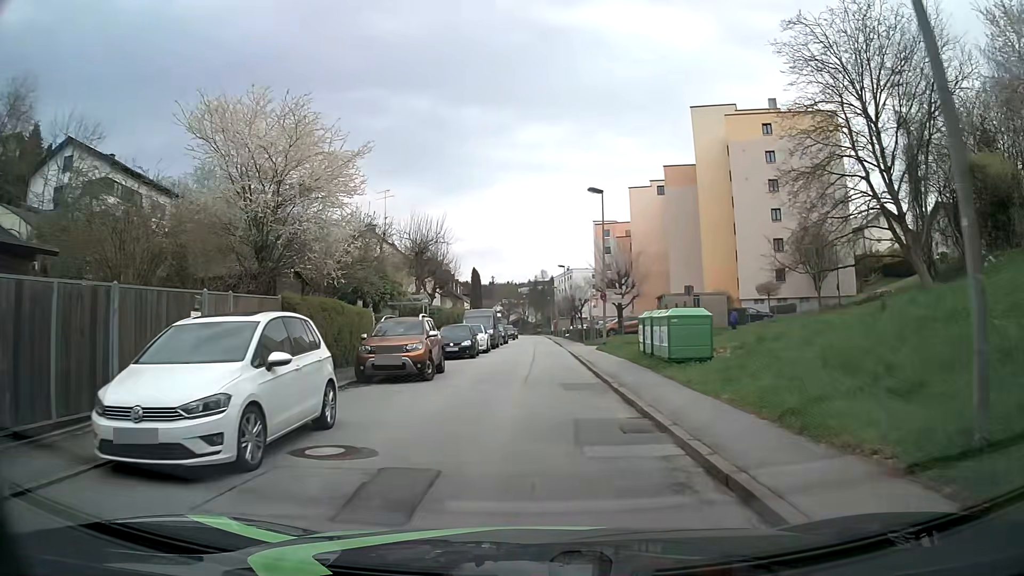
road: residential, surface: asphalt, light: Day
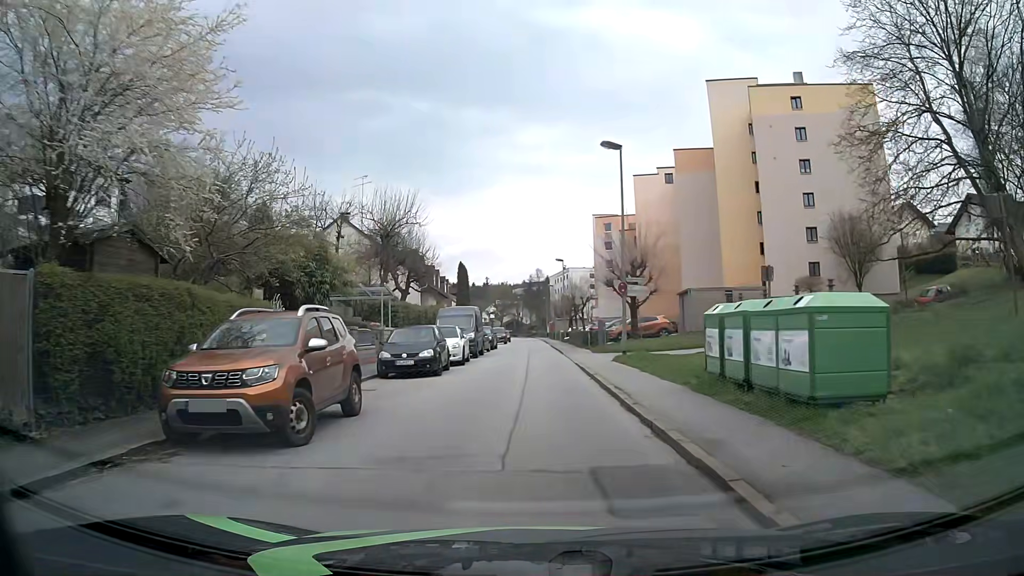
(0.0, +9.0) m; +1°
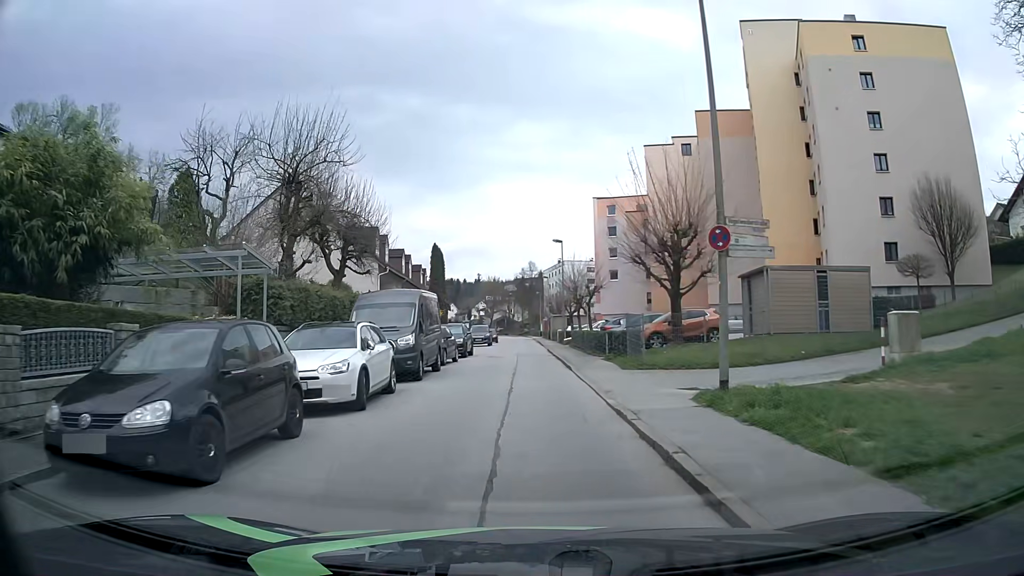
(0.0, +13.6) m; 0°
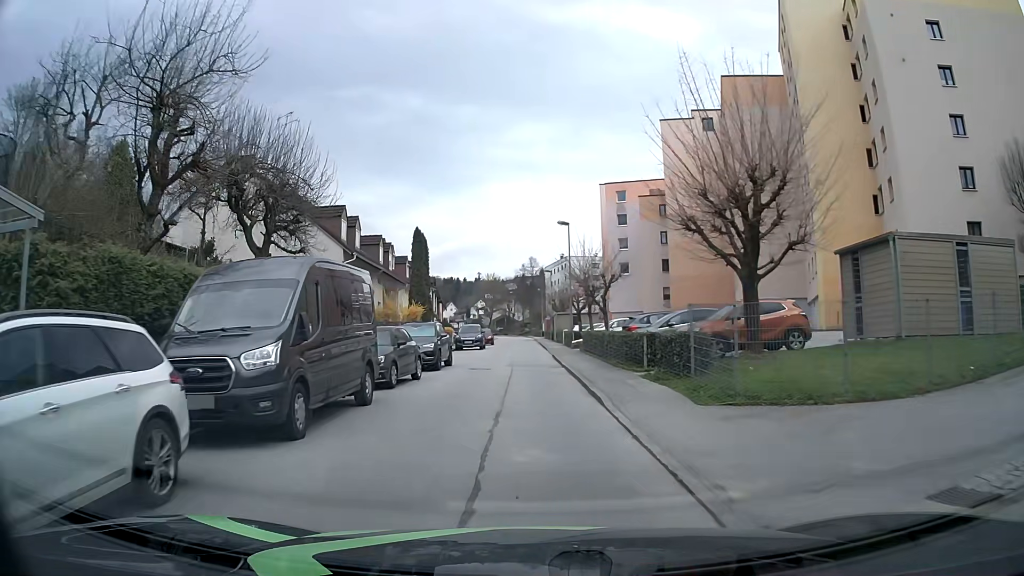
(+0.1, +9.1) m; +1°
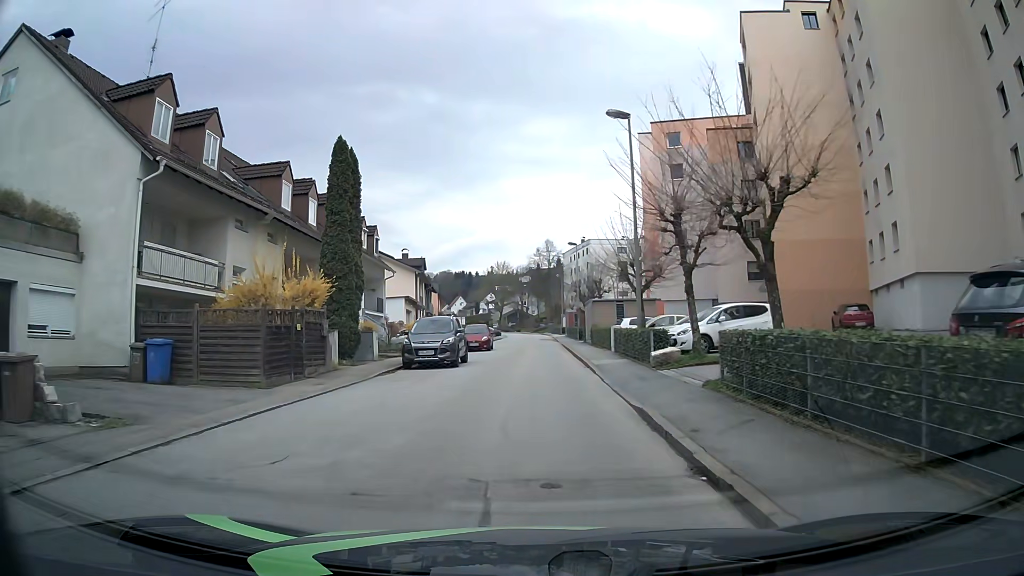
(-0.6, +22.6) m; -2°
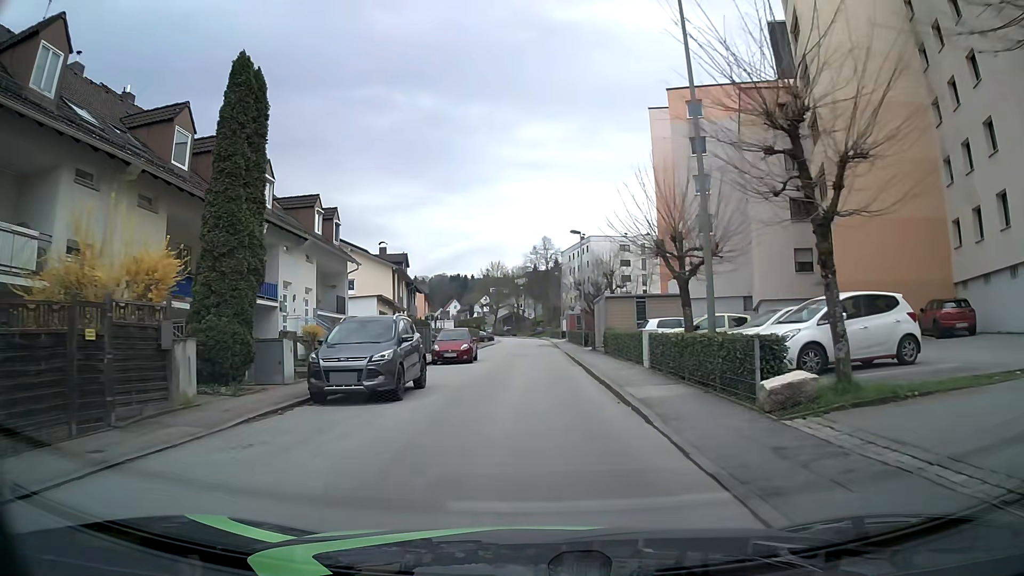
(0.0, +9.1) m; 0°
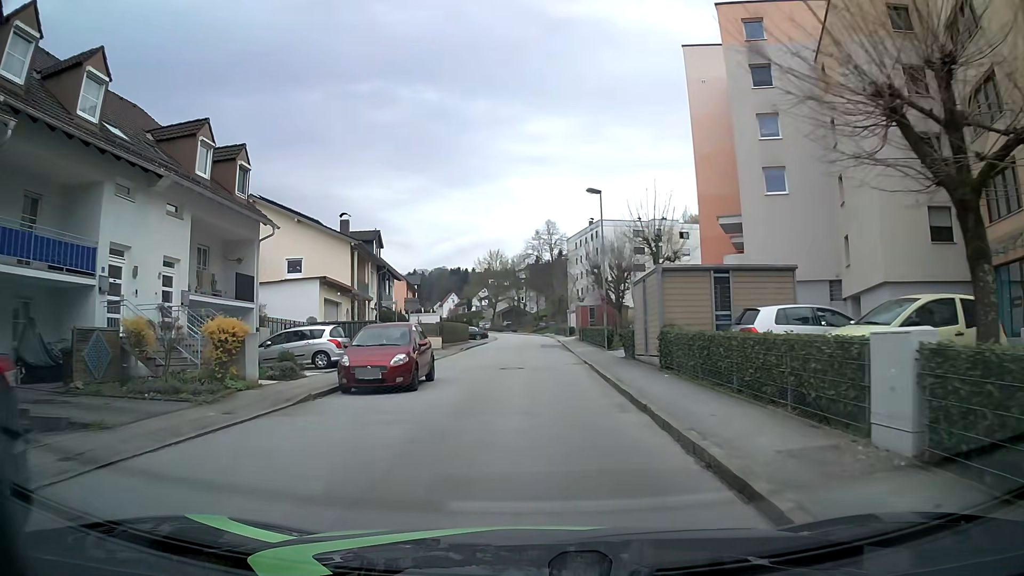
(+0.1, +13.5) m; -1°
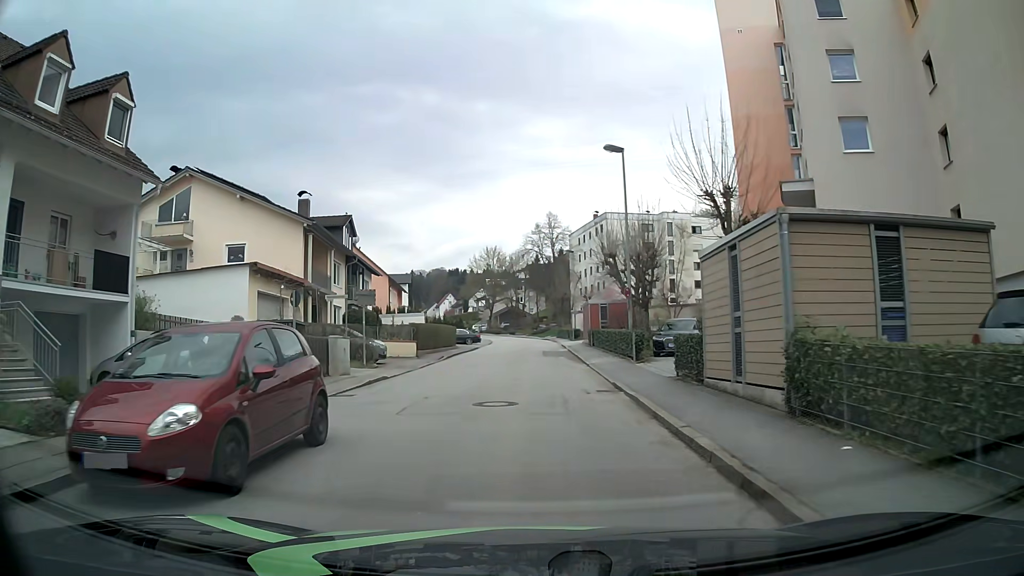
(+0.1, +9.0) m; +1°
(0, +10) (0, +20) (0, +30) (0, +40) (0, +50) (0, +60) (-1, +70) (-2, +80) (-3, +90) (-5, +100) m
